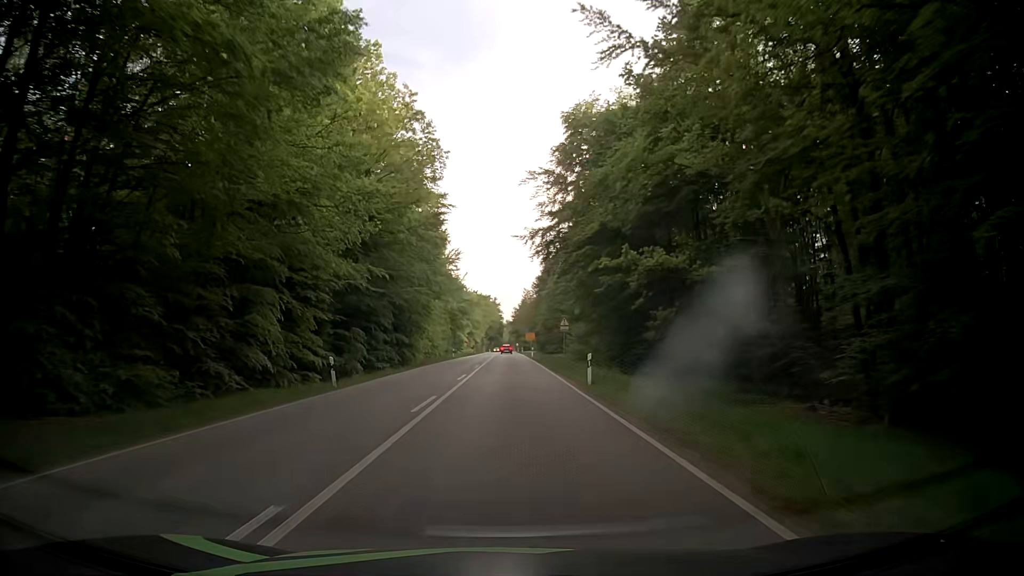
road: secondary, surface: asphalt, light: Day
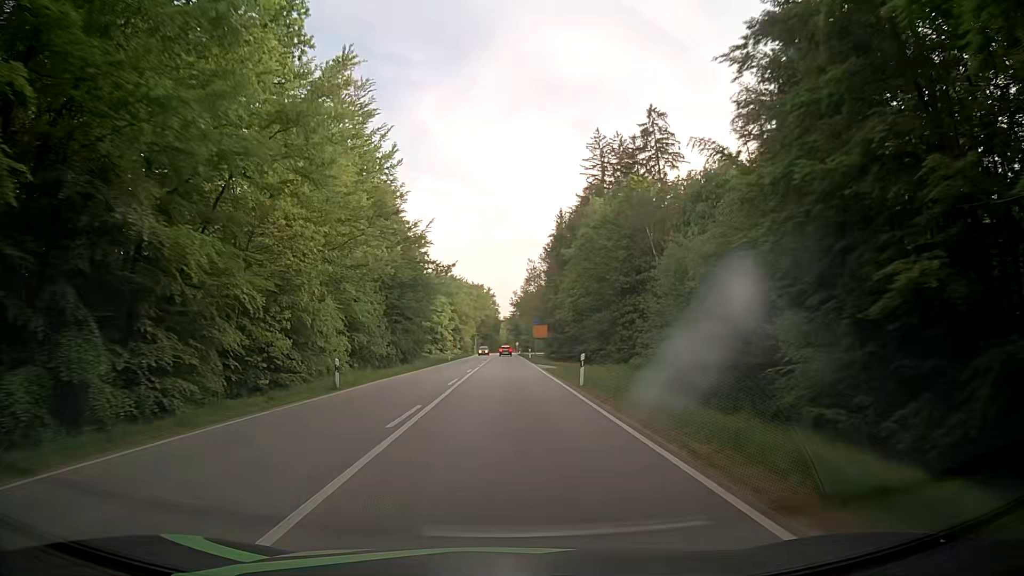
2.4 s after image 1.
(-0.2, +50.1) m; 0°
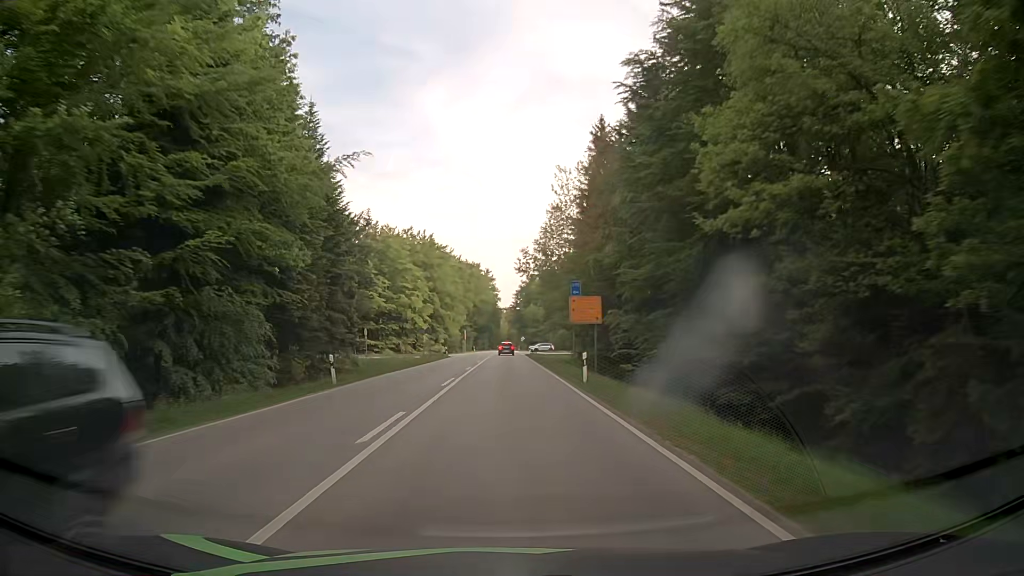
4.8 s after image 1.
(-0.1, +49.9) m; 0°
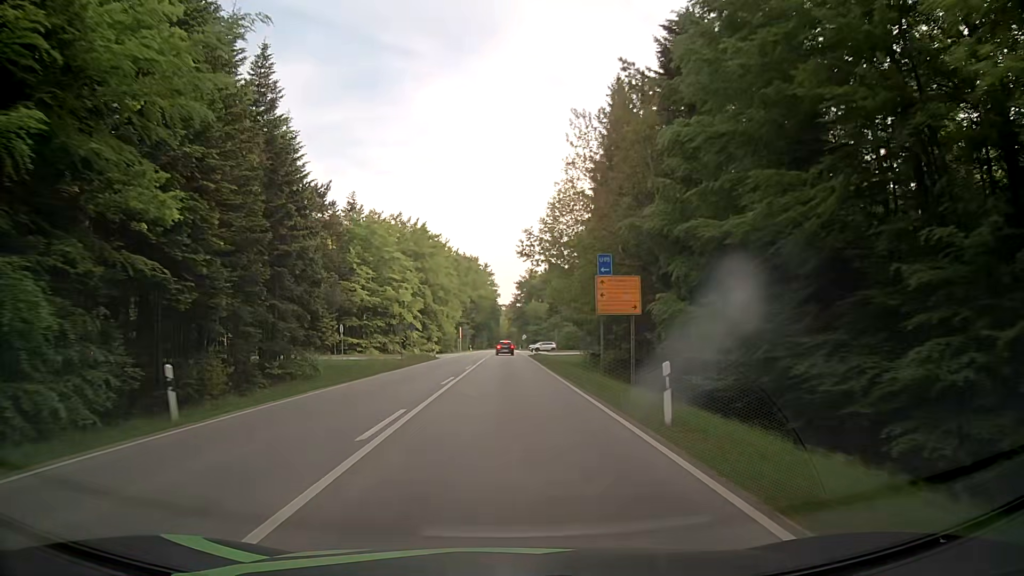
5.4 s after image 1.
(0.0, +11.8) m; 0°
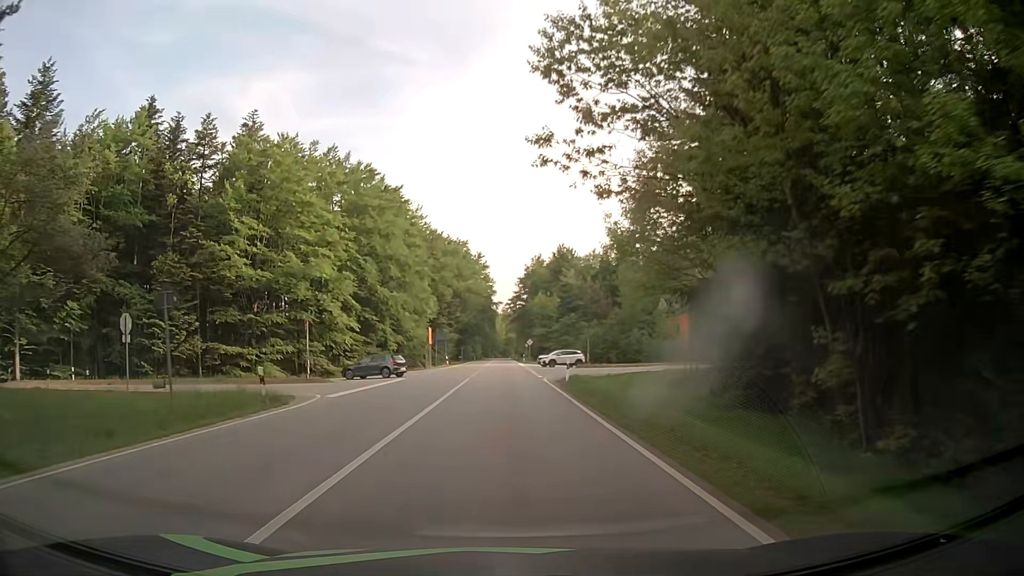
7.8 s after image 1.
(+0.1, +40.5) m; +1°
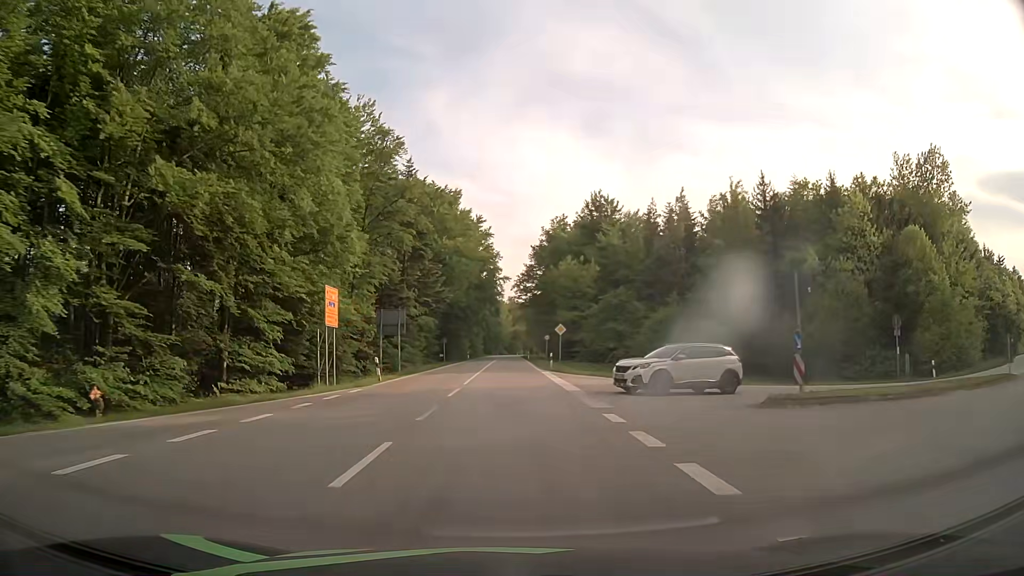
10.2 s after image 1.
(-0.5, +41.7) m; -1°
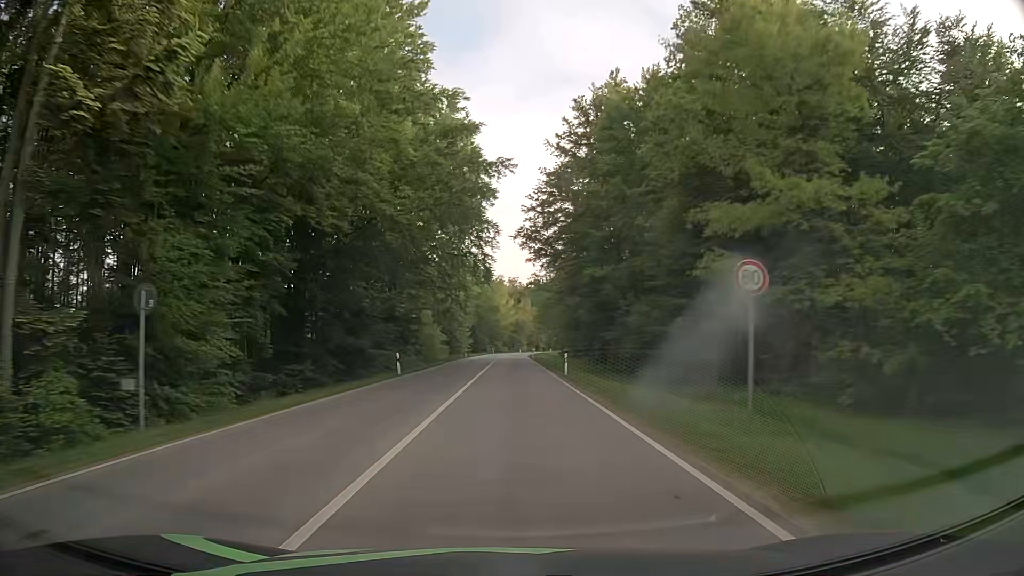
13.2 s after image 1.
(+0.3, +59.5) m; 0°
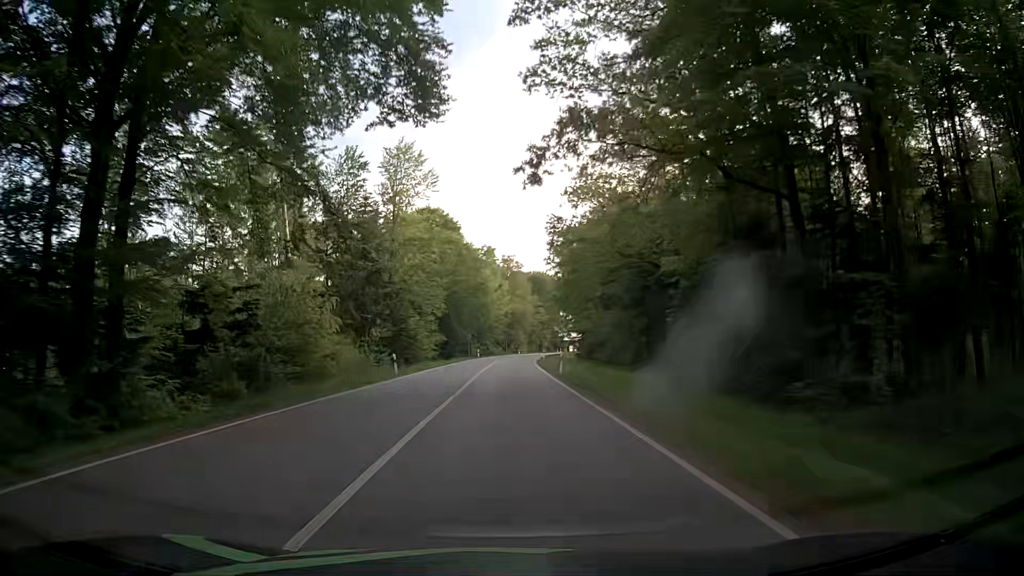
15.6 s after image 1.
(+0.2, +49.5) m; 0°
(0, +10) (0, +20) (0, +30) (0, +40) (+1, +50) (+1, +60) (+2, +70) (+2, +80) (+3, +90) (+4, +100) m
